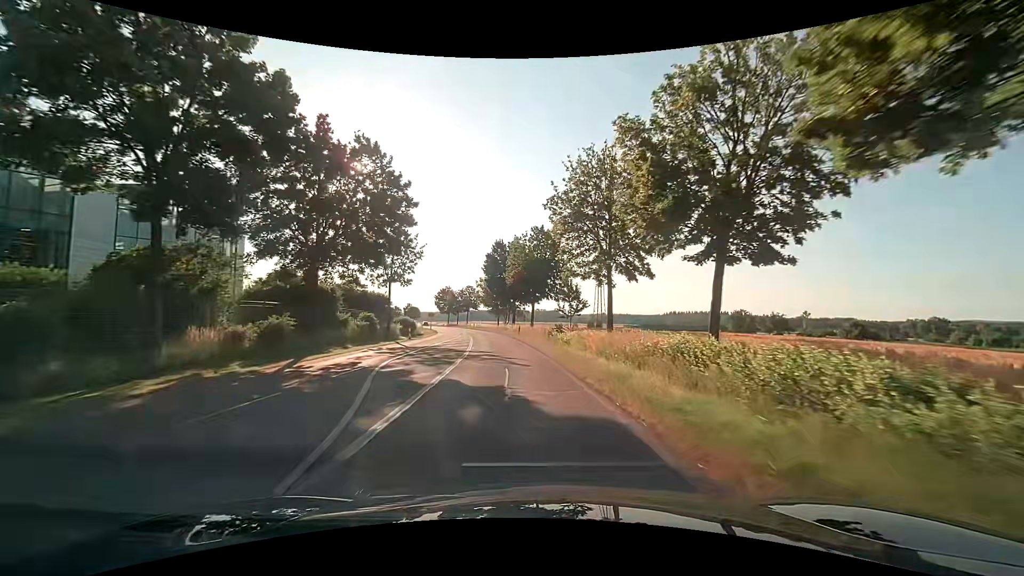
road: secondary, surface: asphalt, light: Day
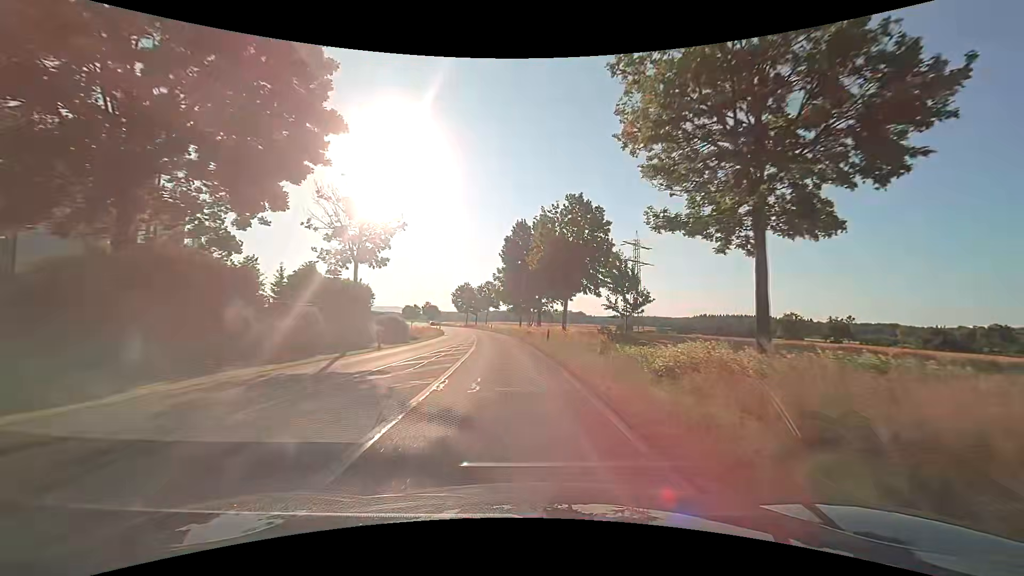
(-0.3, +15.3) m; -3°
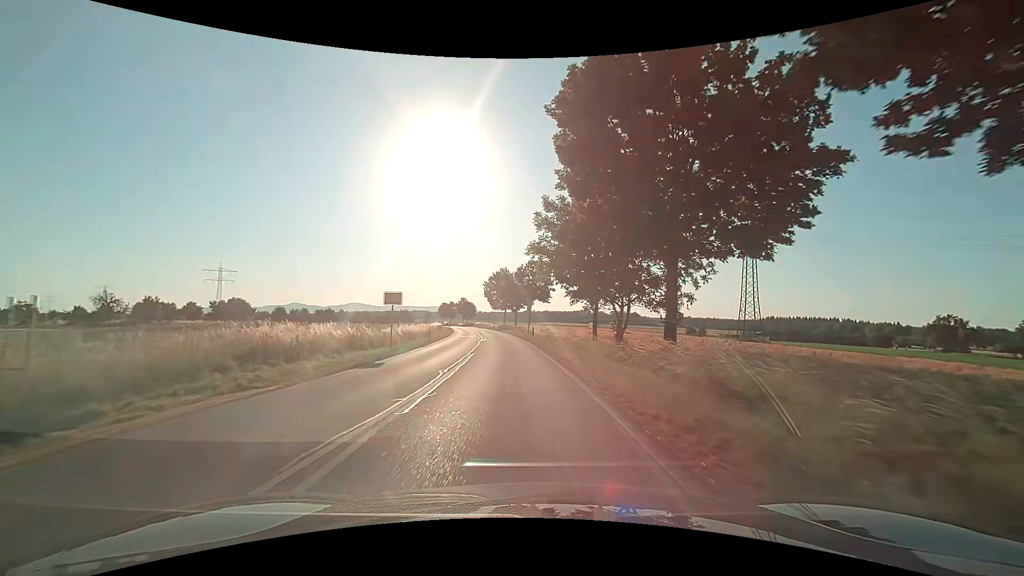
(-1.8, +39.1) m; -5°
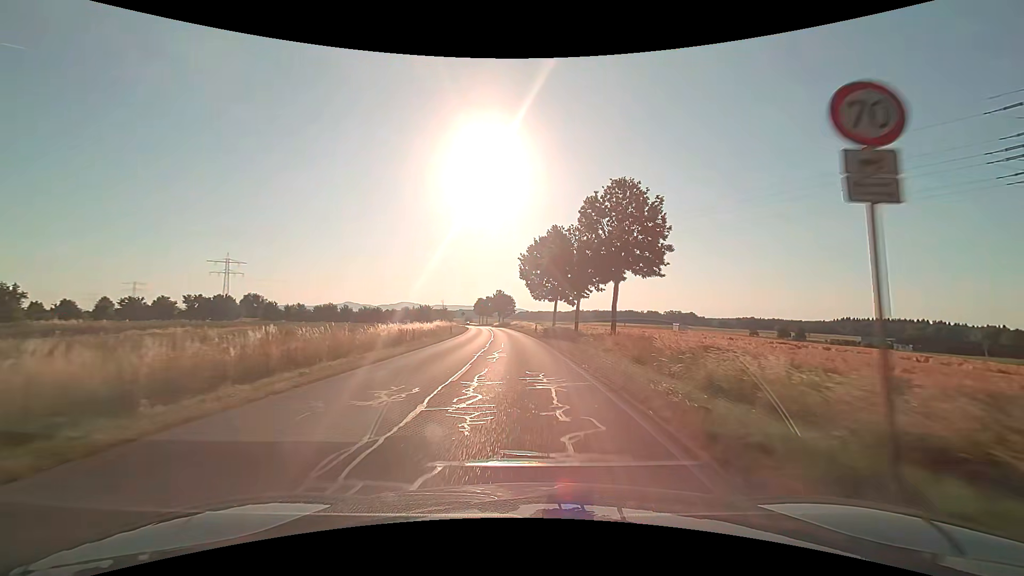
(-2.1, +42.3) m; -6°
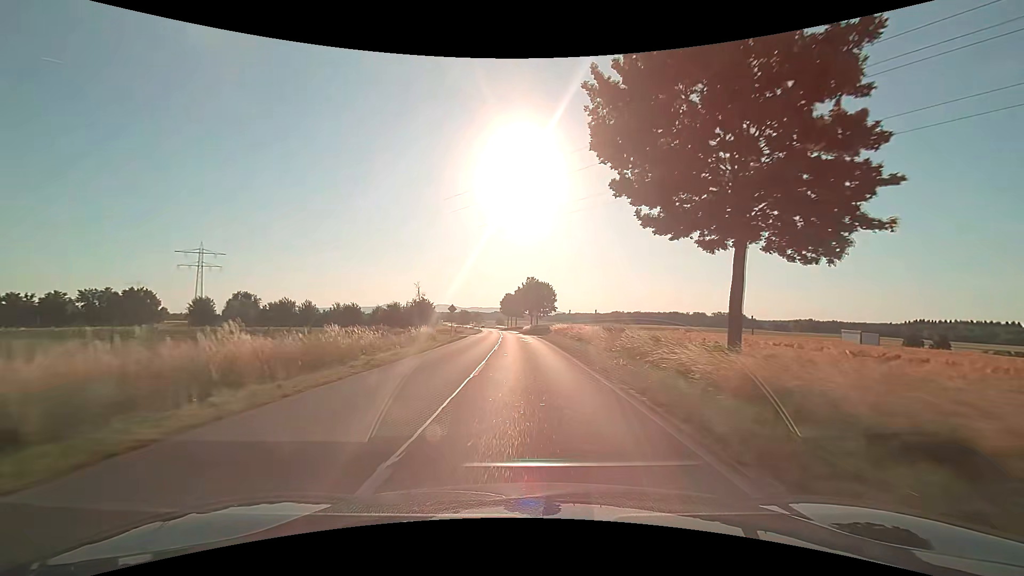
(-1.7, +46.8) m; -4°
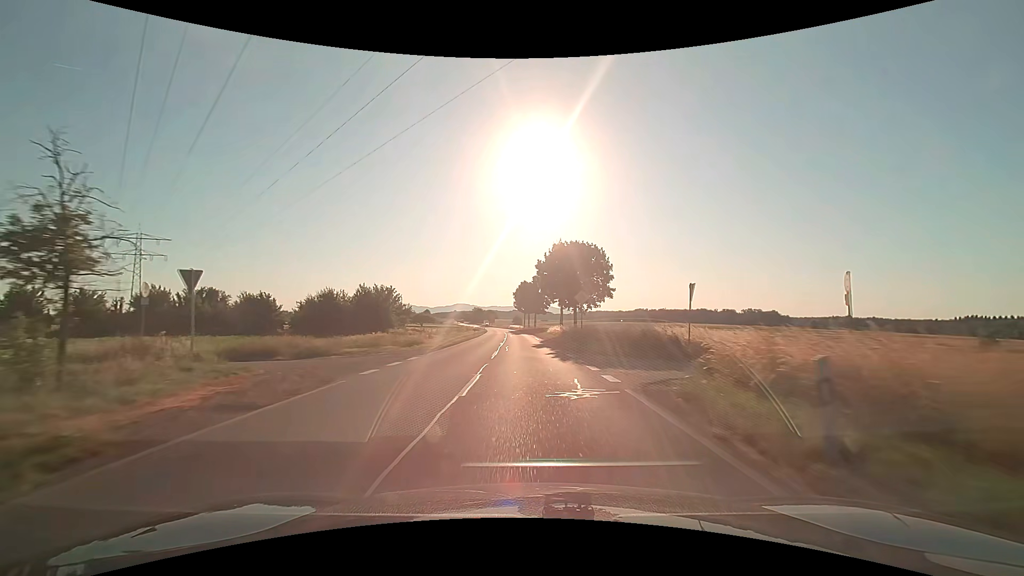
(-0.8, +39.7) m; -2°
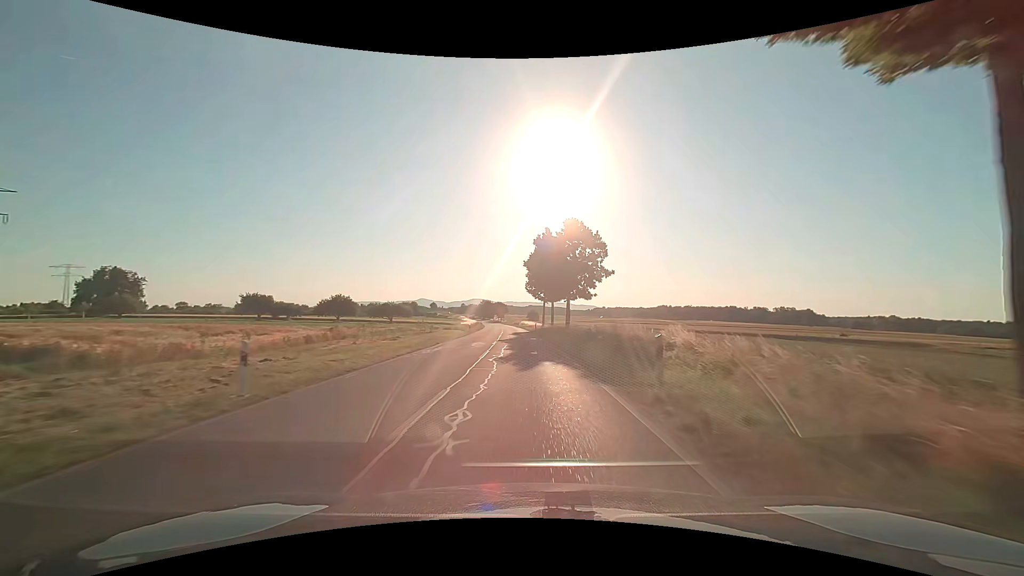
(-0.8, +51.8) m; -2°
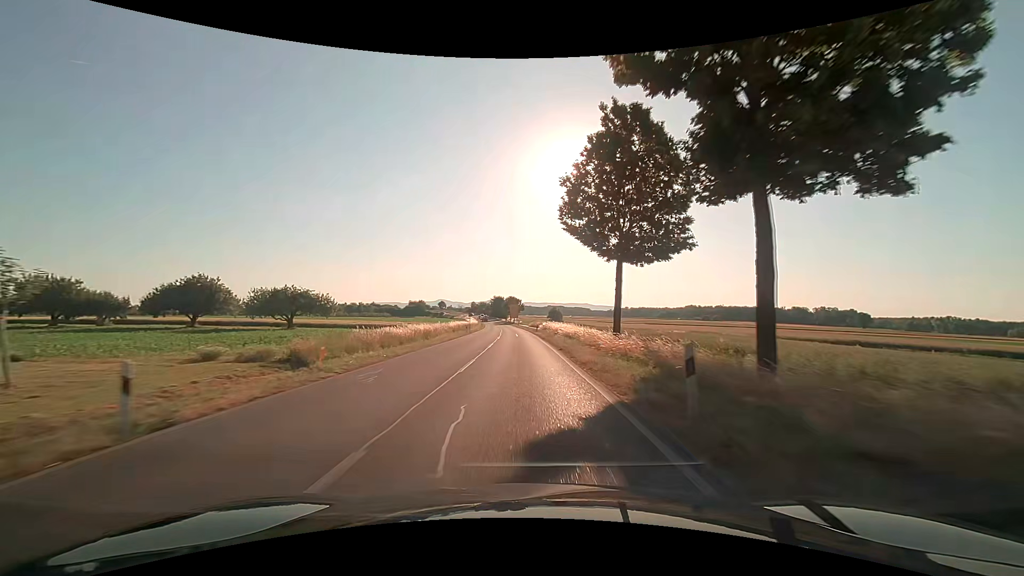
(-0.9, +52.6) m; -2°
(0, +10) (0, +20) (0, +30) (-1, +40) (-1, +50) (-1, +60) (-2, +70) (-3, +80) (-3, +90) (-4, +100) m
